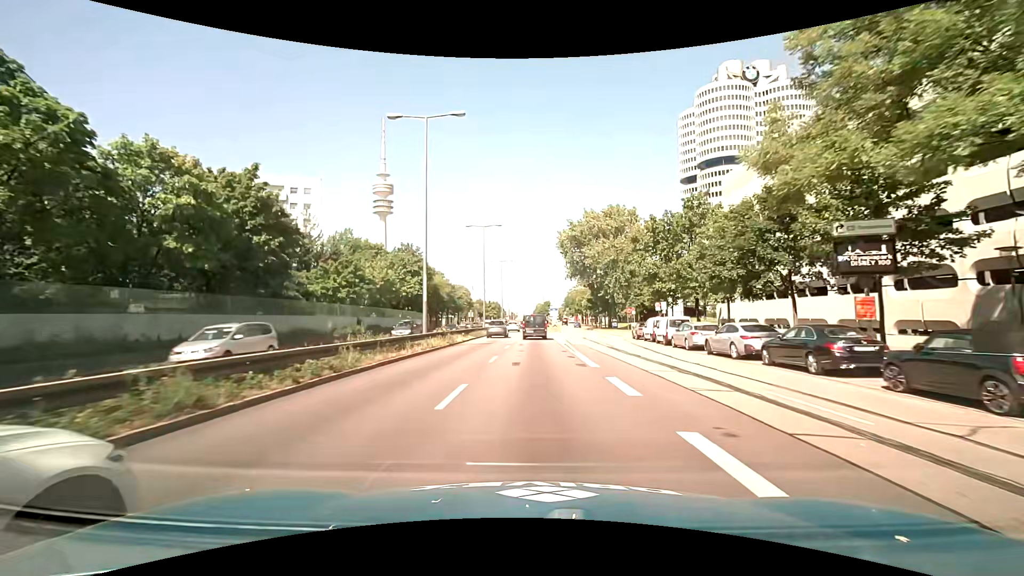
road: trunk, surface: asphalt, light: Day
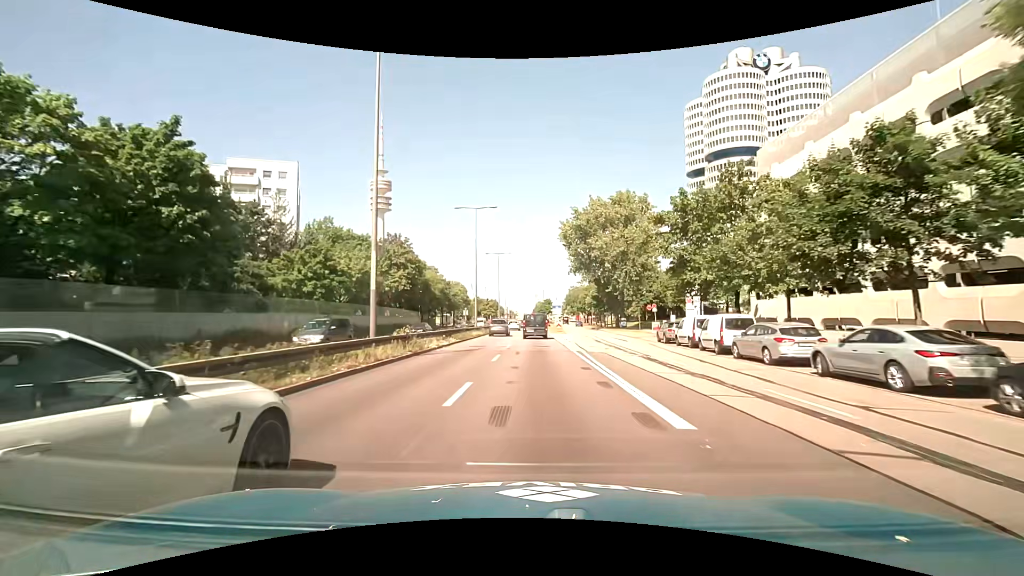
(0.0, +8.8) m; +1°
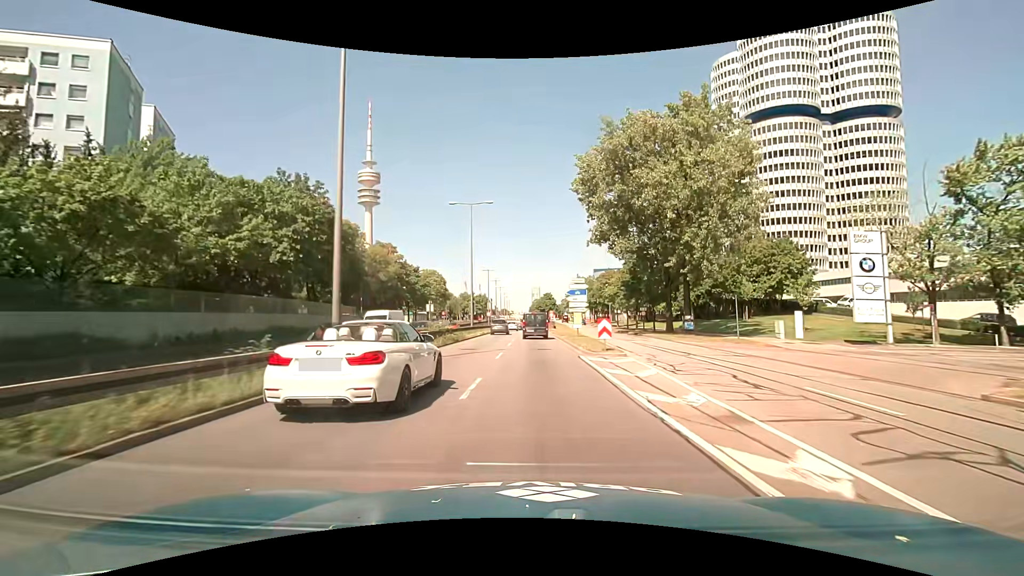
(-0.1, +35.1) m; 0°
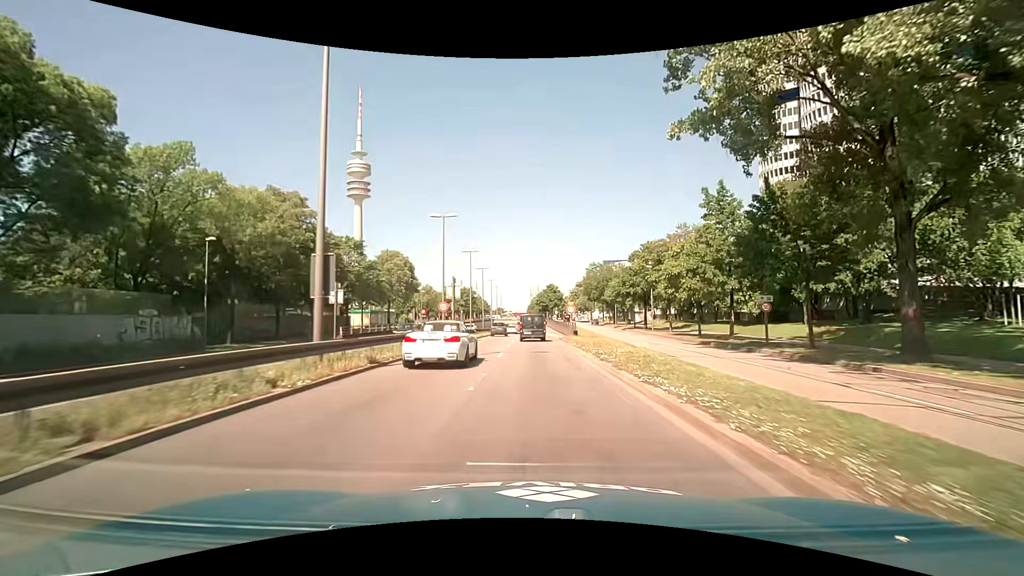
(+0.1, +34.4) m; +1°
(0, +10) (0, +20) (0, +30) (0, +40) (0, +50) (-1, +60) (-1, +70) (-1, +80) (-1, +90) (-1, +100) m
